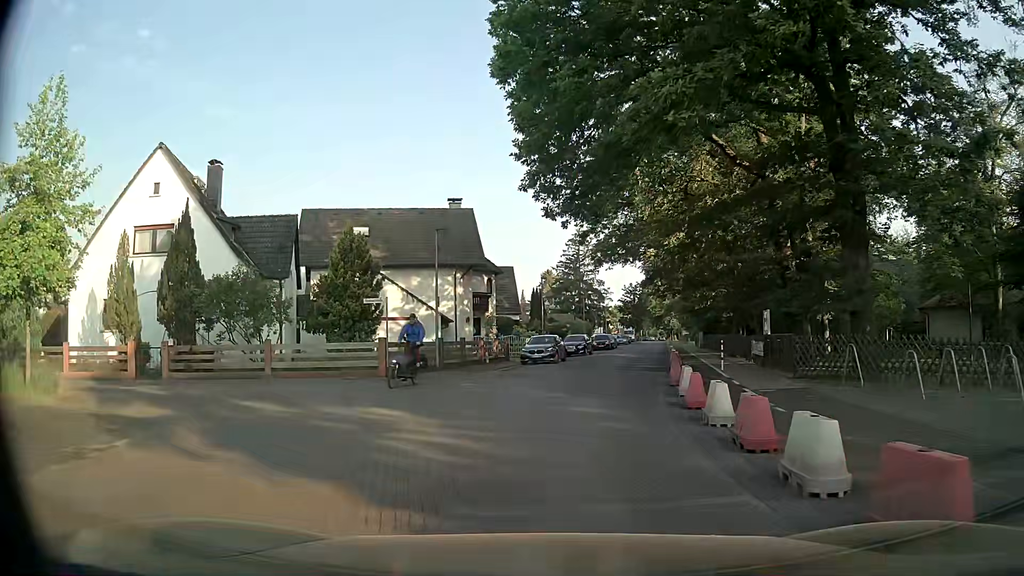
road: residential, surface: asphalt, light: Day
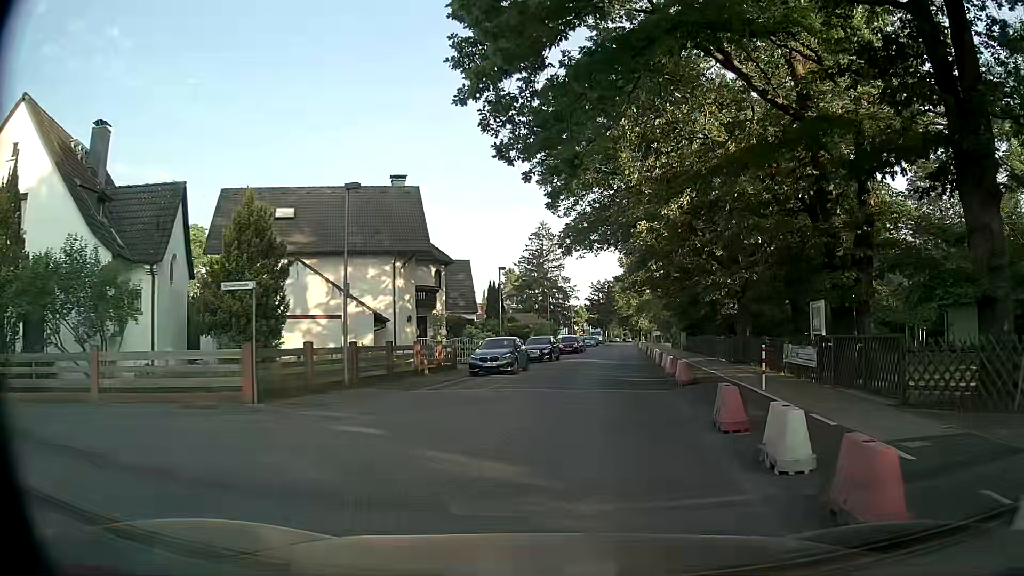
(+0.4, +7.9) m; +5°
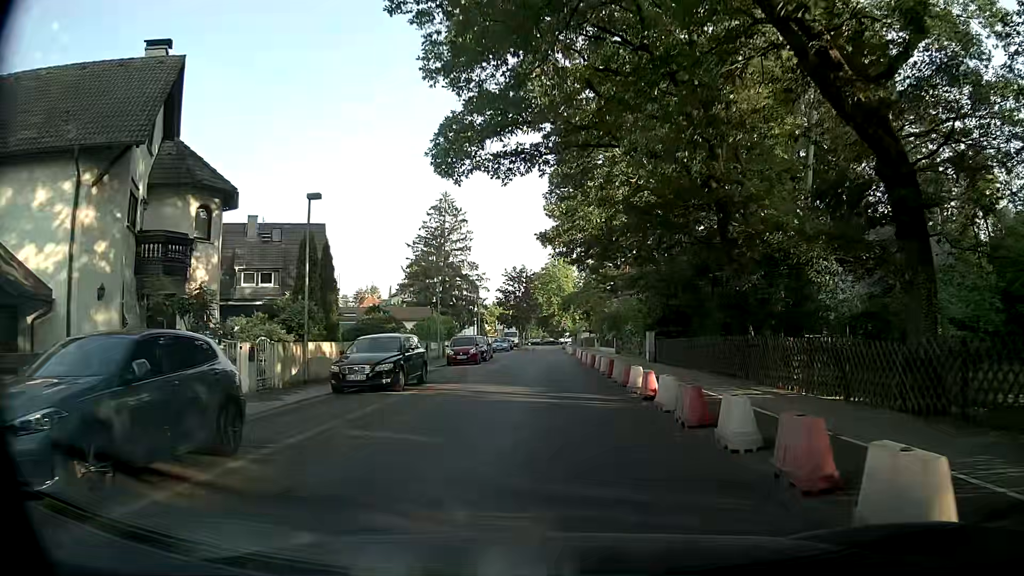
(+1.7, +21.0) m; +7°
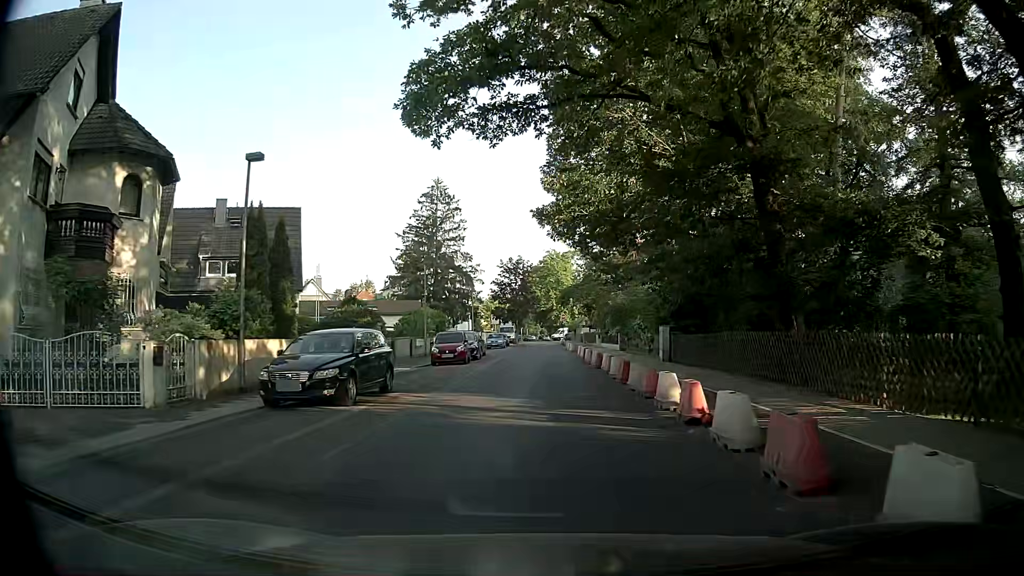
(0.0, +4.3) m; 0°
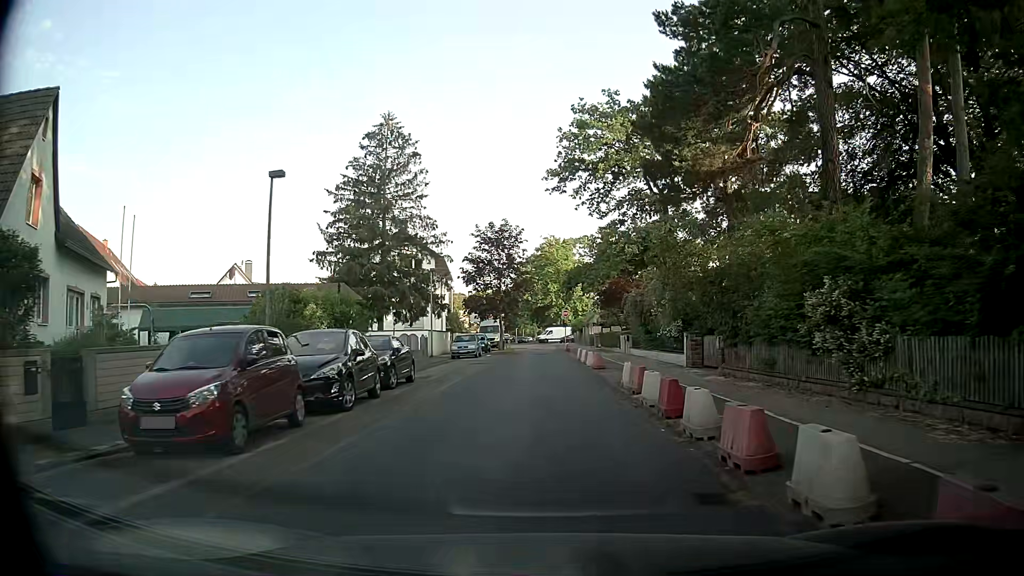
(+0.2, +23.4) m; +1°
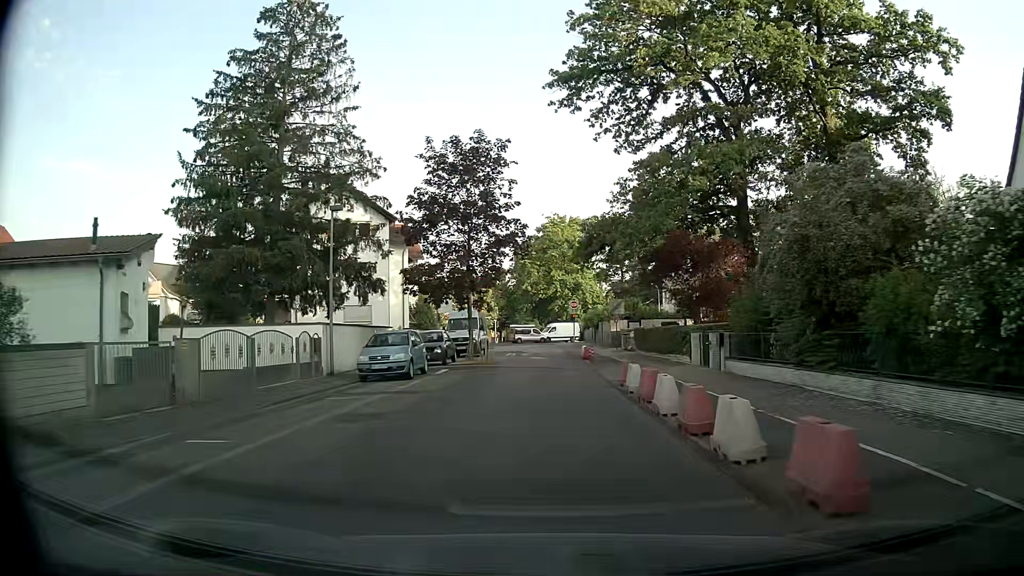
(-0.4, +21.0) m; -2°
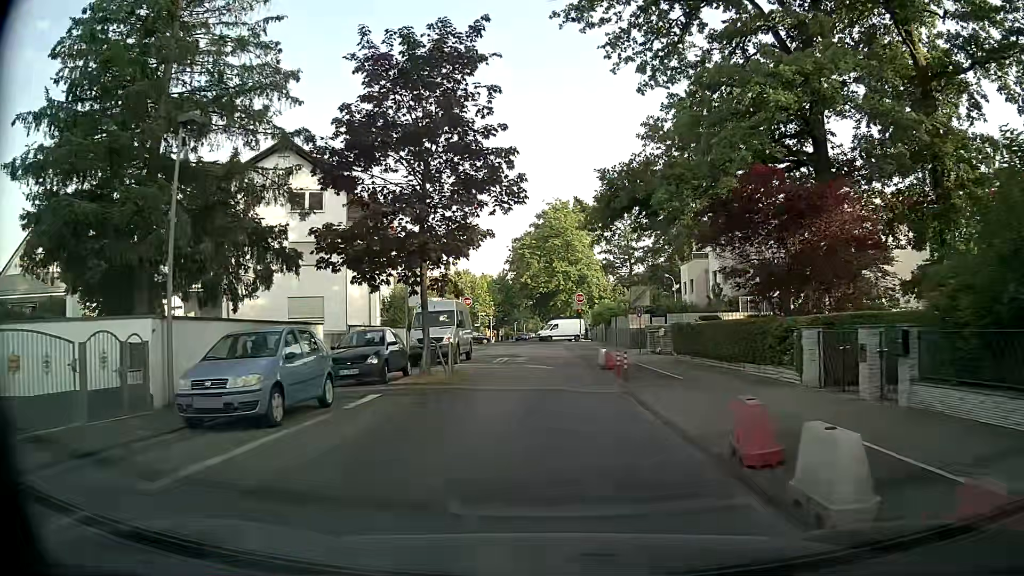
(+0.1, +10.4) m; +1°
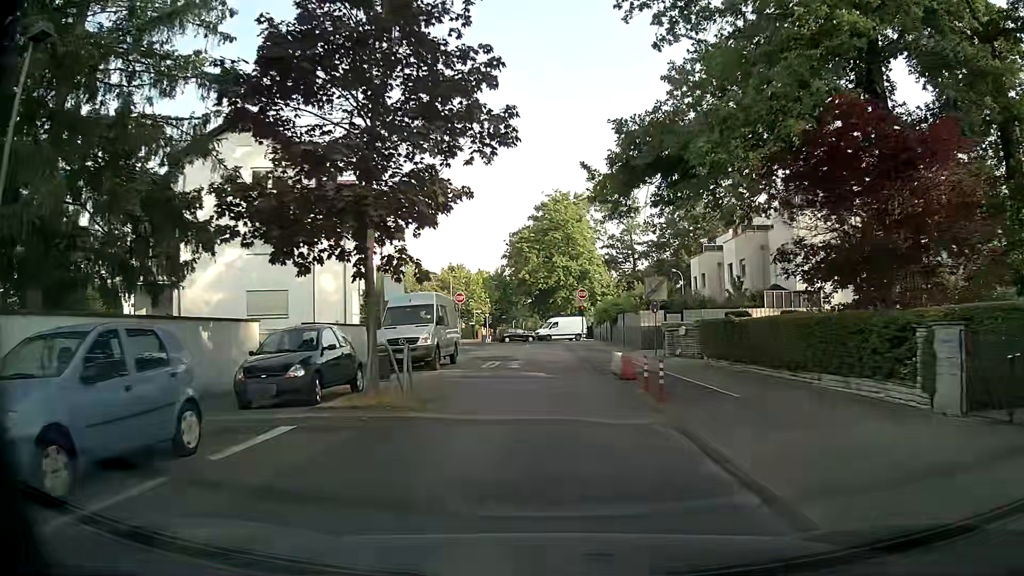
(0.0, +5.1) m; -1°
